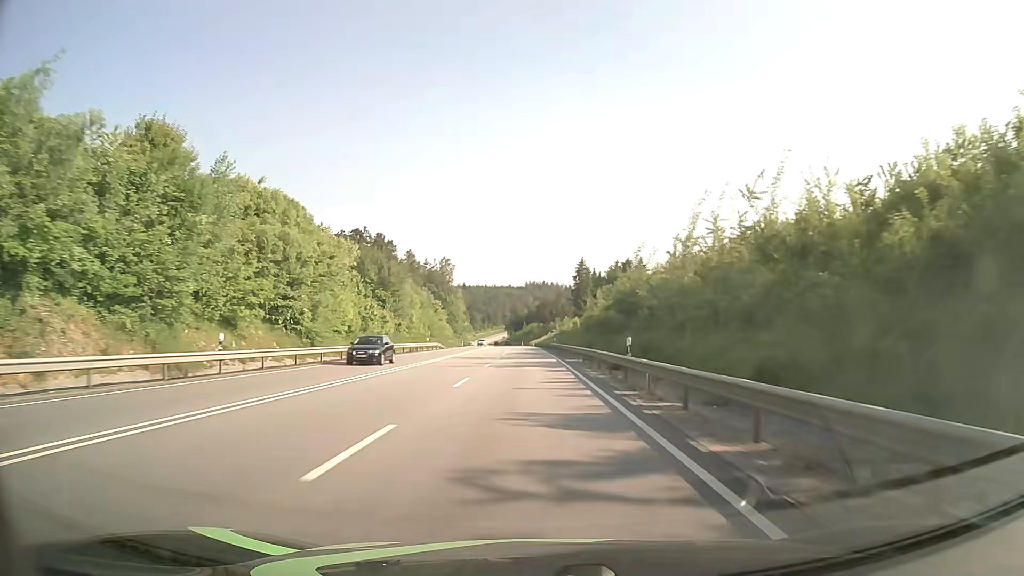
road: primary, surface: asphalt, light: Day
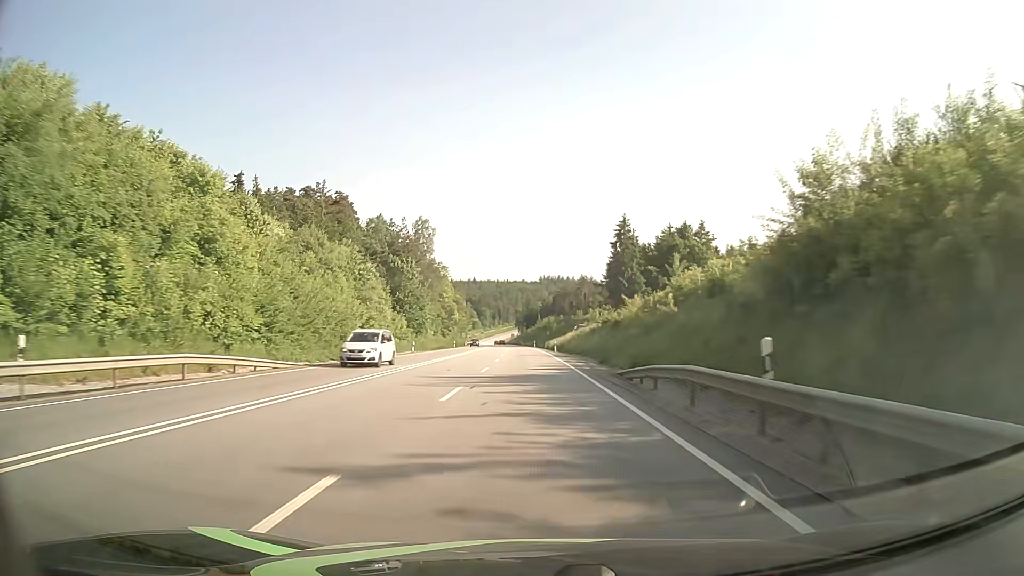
(-0.9, +63.4) m; -1°
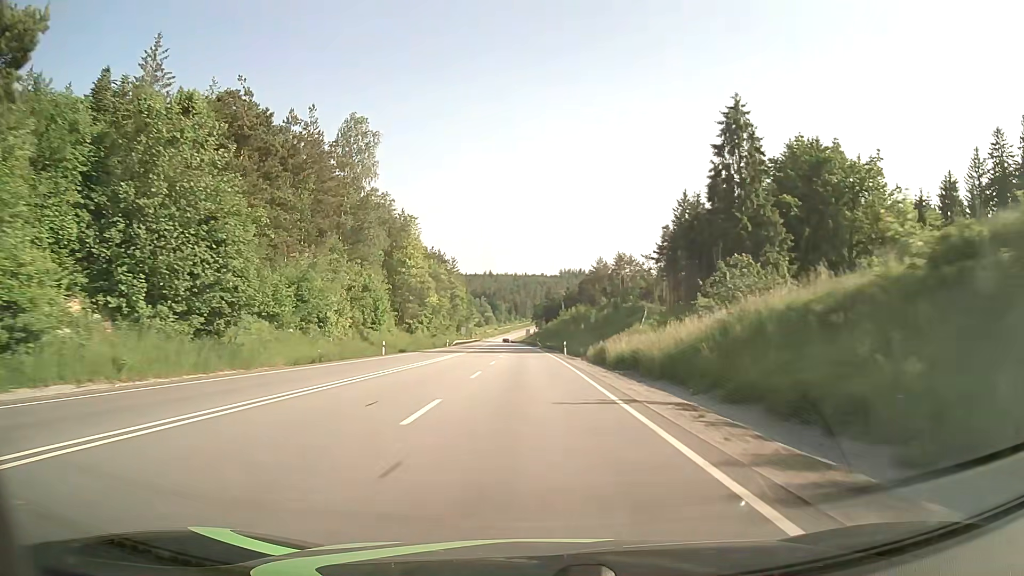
(-0.9, +63.4) m; -2°
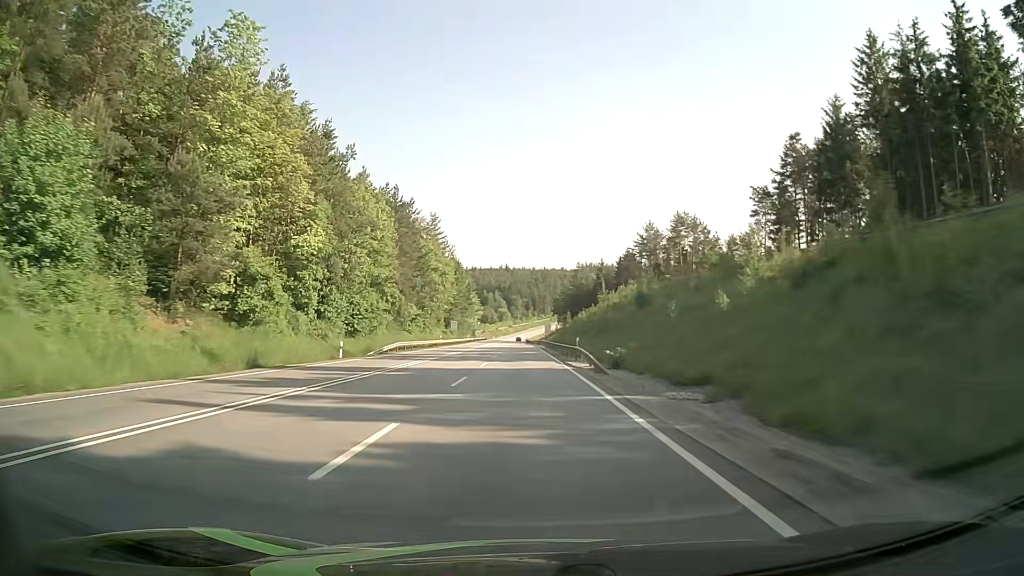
(-0.9, +63.5) m; -1°
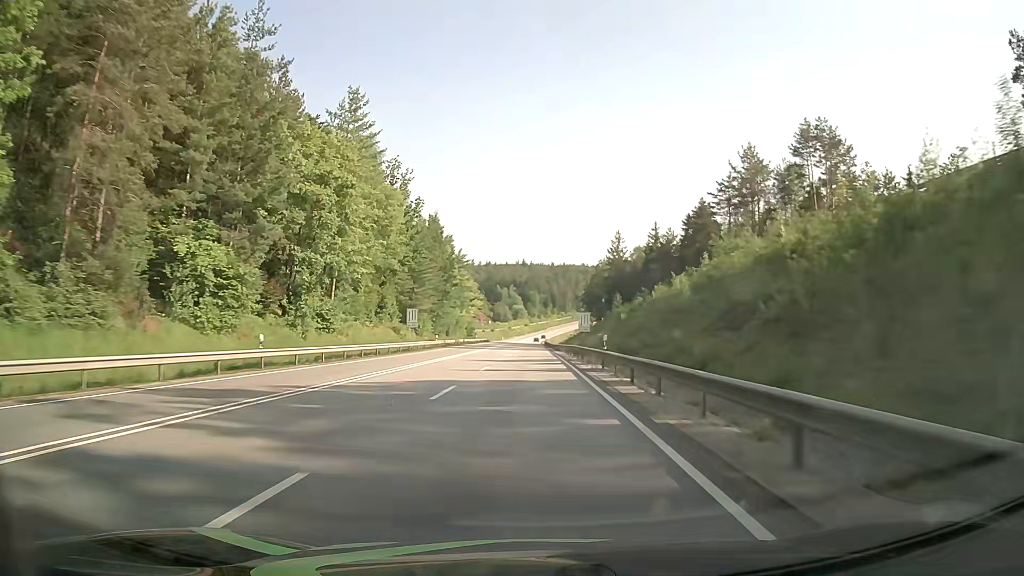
(-0.9, +63.3) m; -2°
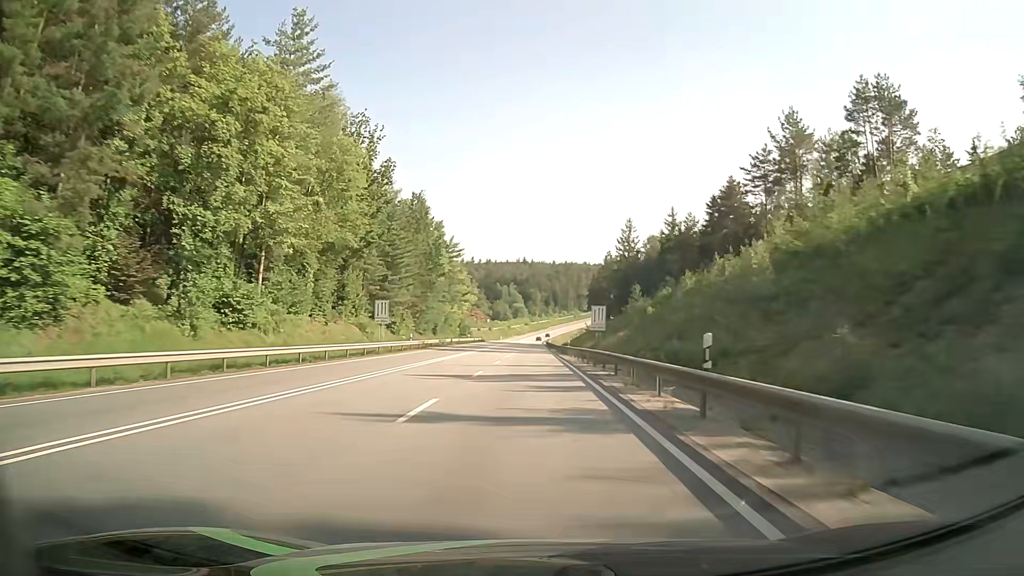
(0.0, +15.8) m; 0°
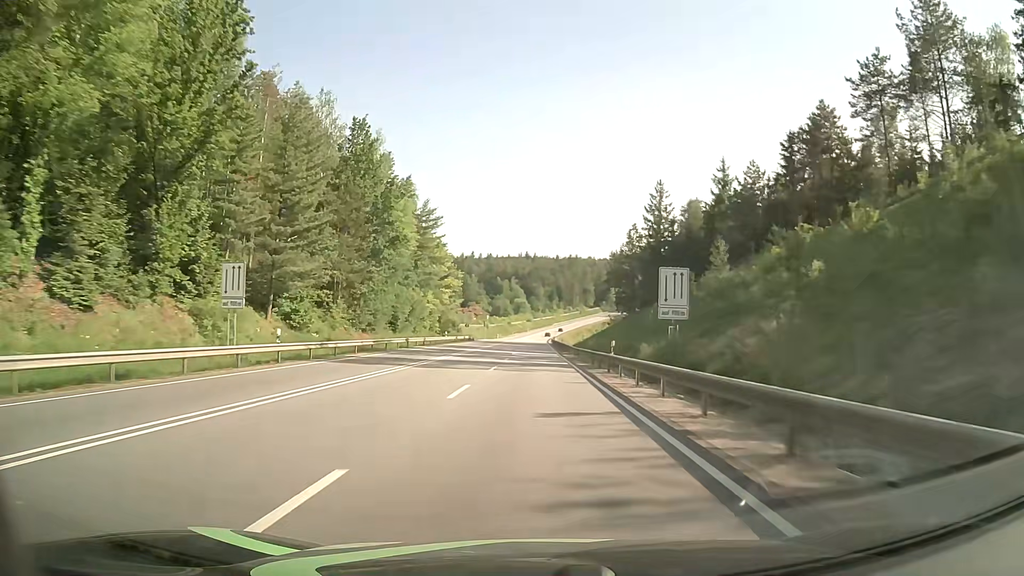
(-0.2, +31.6) m; 0°
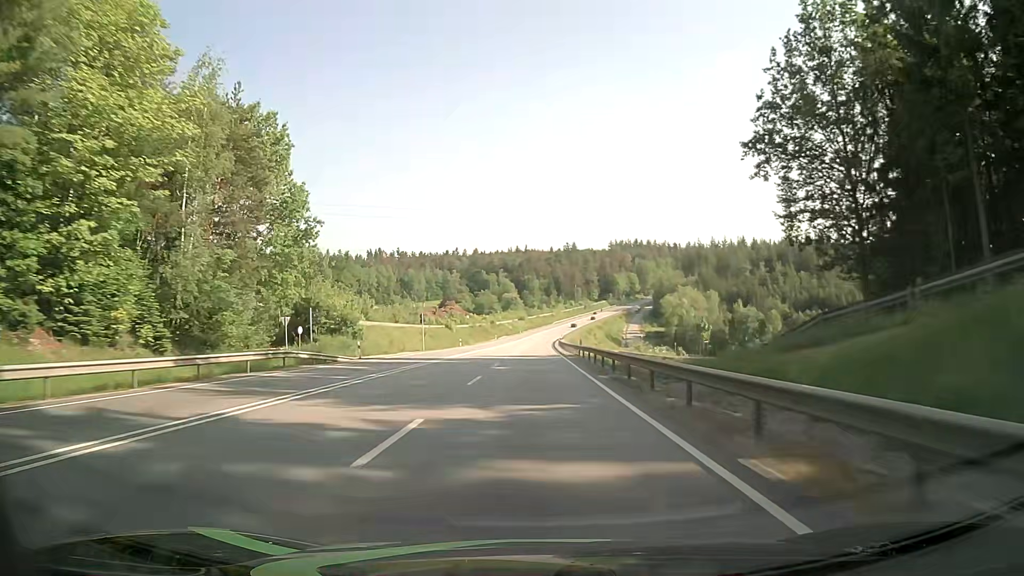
(+0.1, +78.9) m; 0°
(0, +10) (0, +20) (0, +30) (0, +40) (0, +50) (0, +60) (0, +70) (+1, +80) (+1, +90) (+1, +100) m
